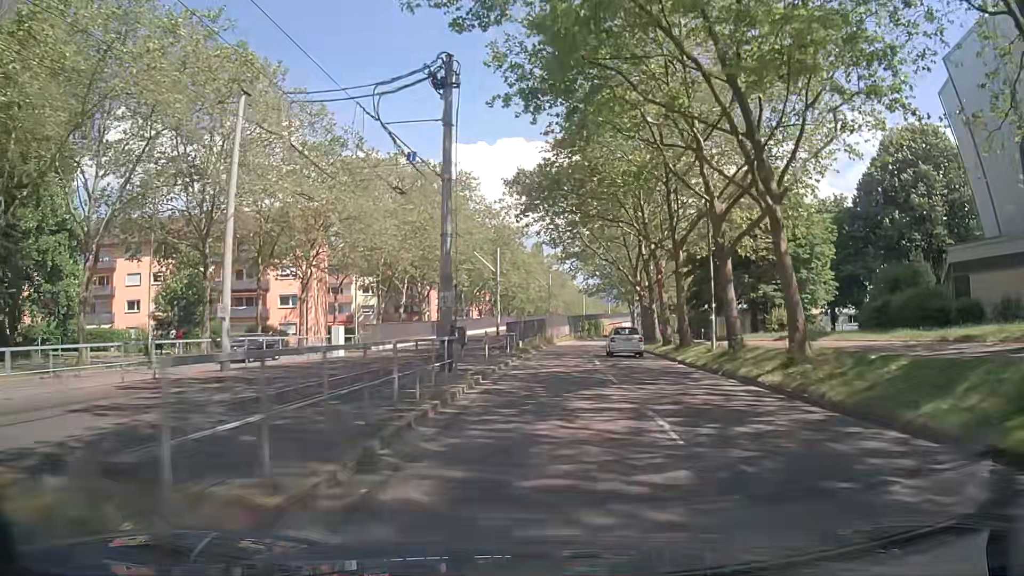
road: tertiary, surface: asphalt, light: Day
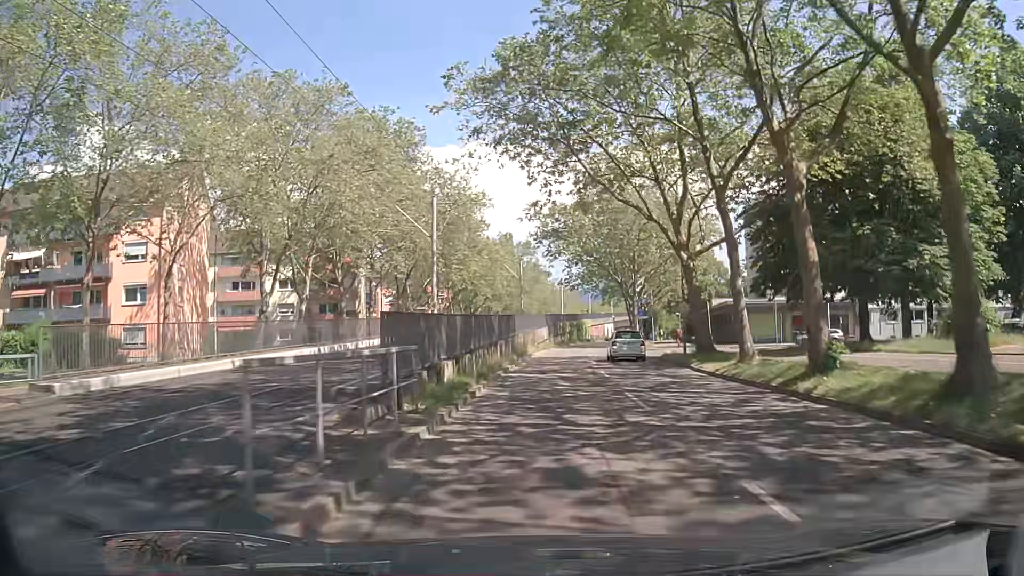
(+0.4, +23.0) m; +2°
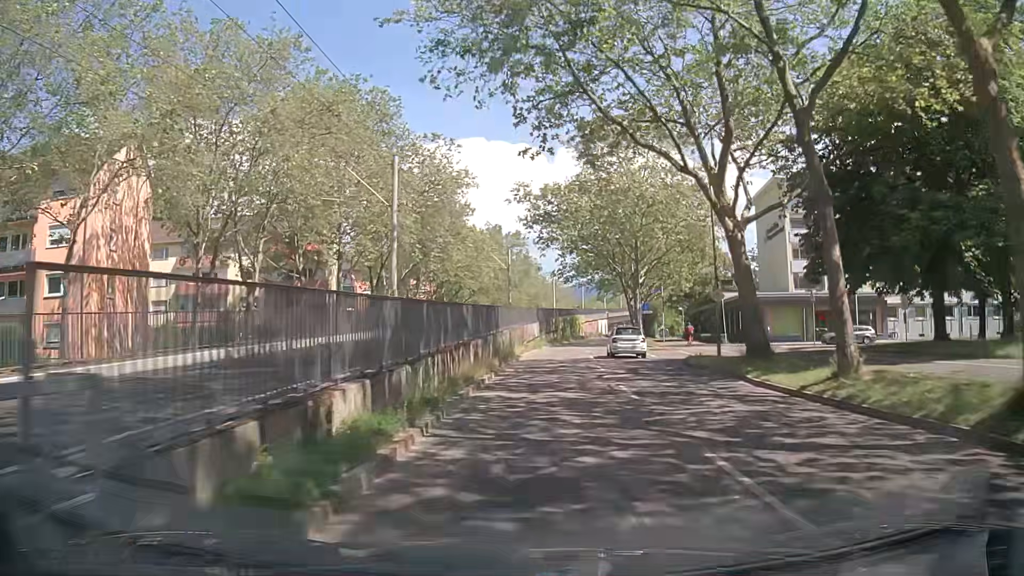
(0.0, +7.7) m; 0°
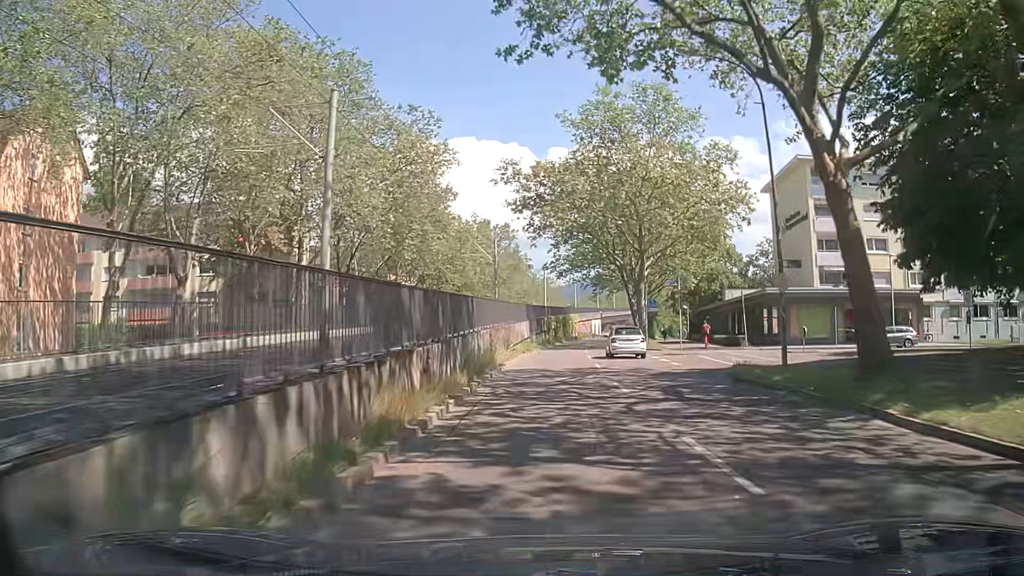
(+0.1, +7.7) m; +2°
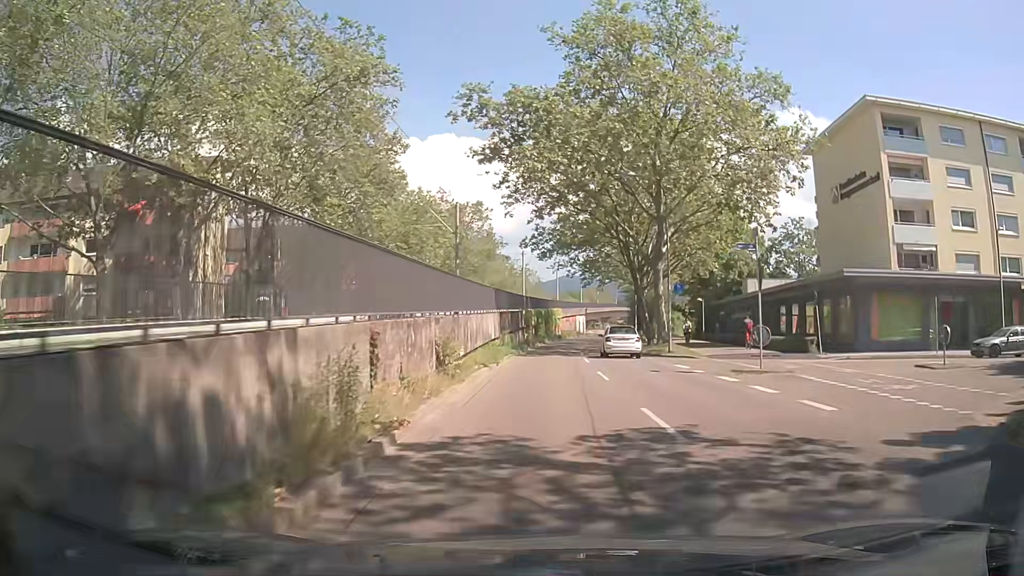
(+0.1, +15.3) m; +2°
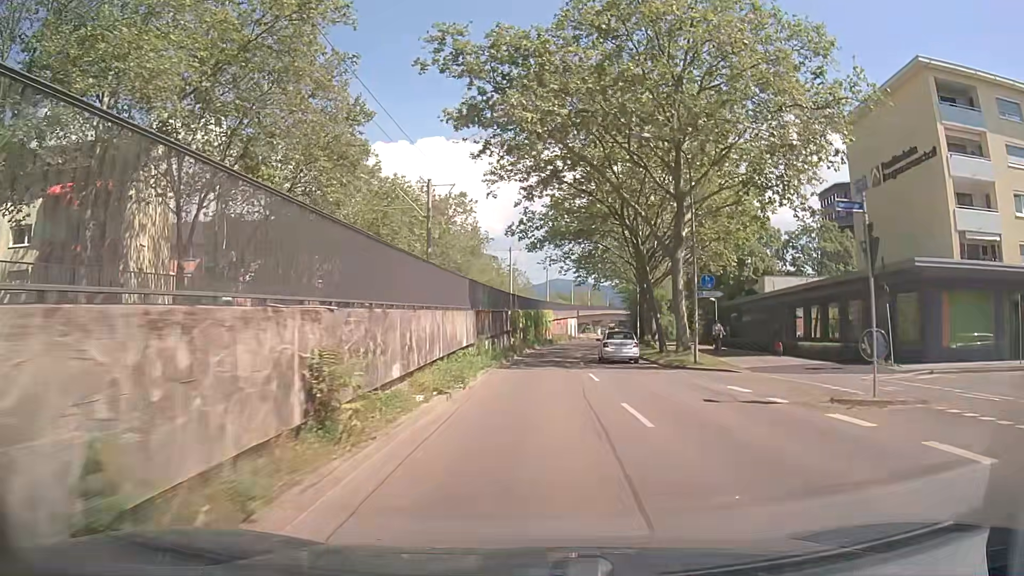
(0.0, +7.7) m; +1°
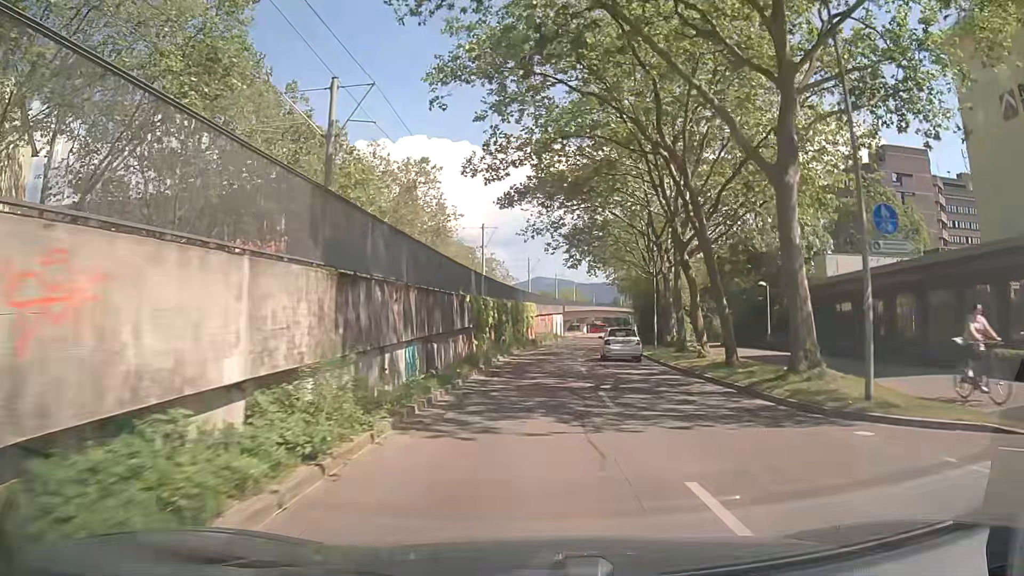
(+0.2, +15.4) m; +1°
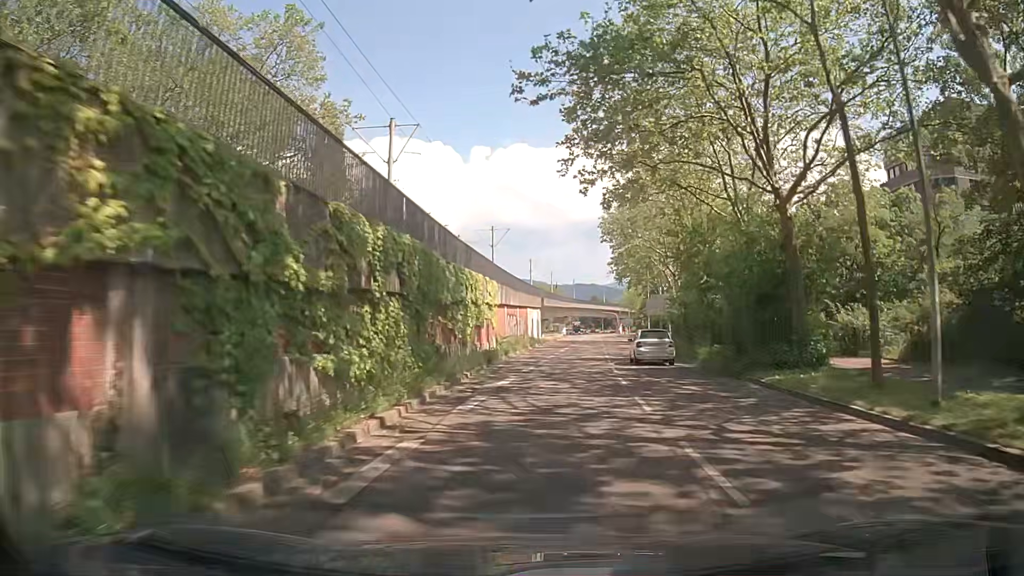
(+0.7, +31.0) m; +4°
(0, +10) (0, +20) (0, +30) (0, +40) (0, +50) (+1, +60) (+1, +70) (+2, +80) (+2, +90) (+3, +100) m
